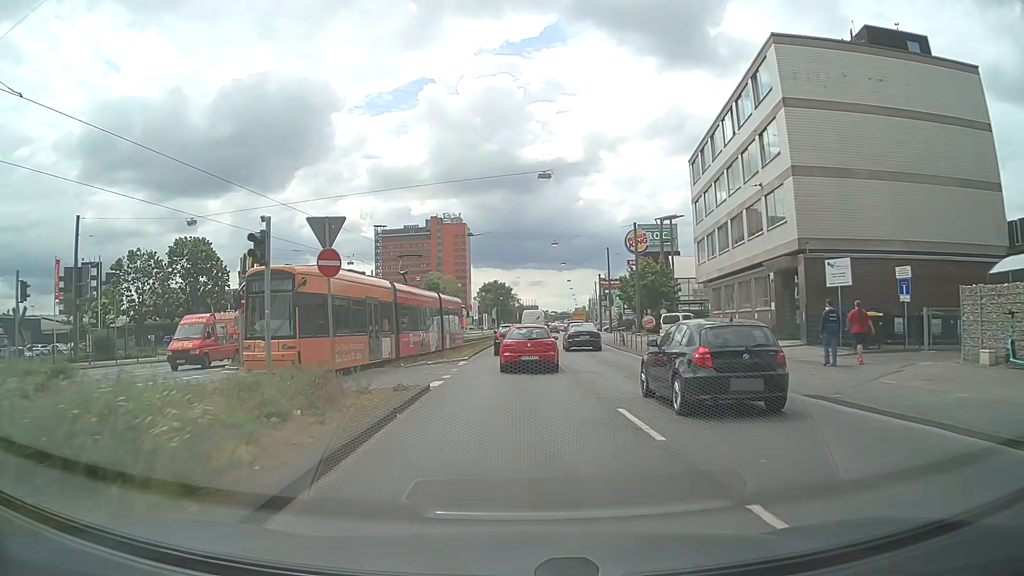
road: primary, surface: asphalt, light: Day
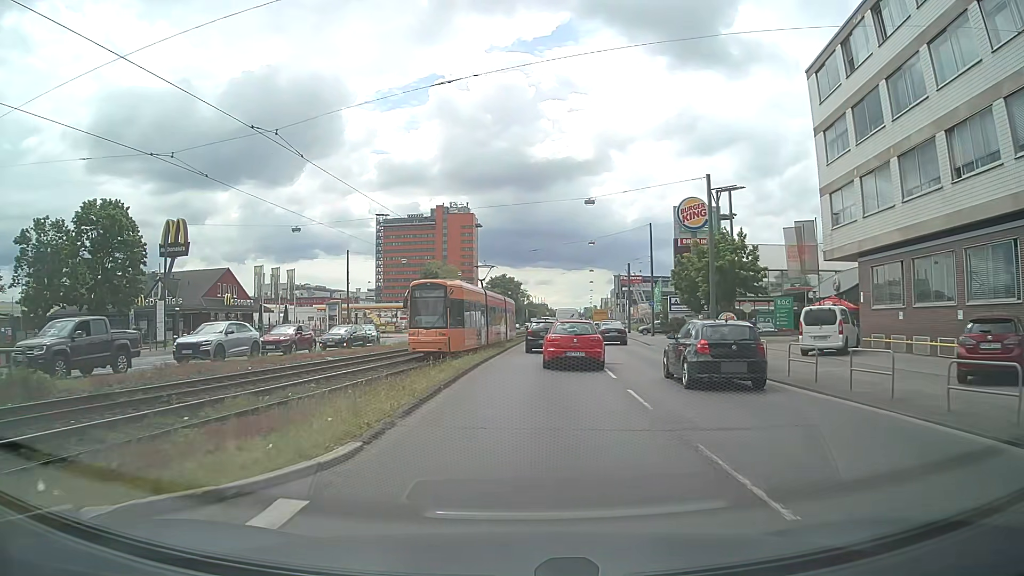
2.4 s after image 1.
(-0.4, +21.3) m; -1°
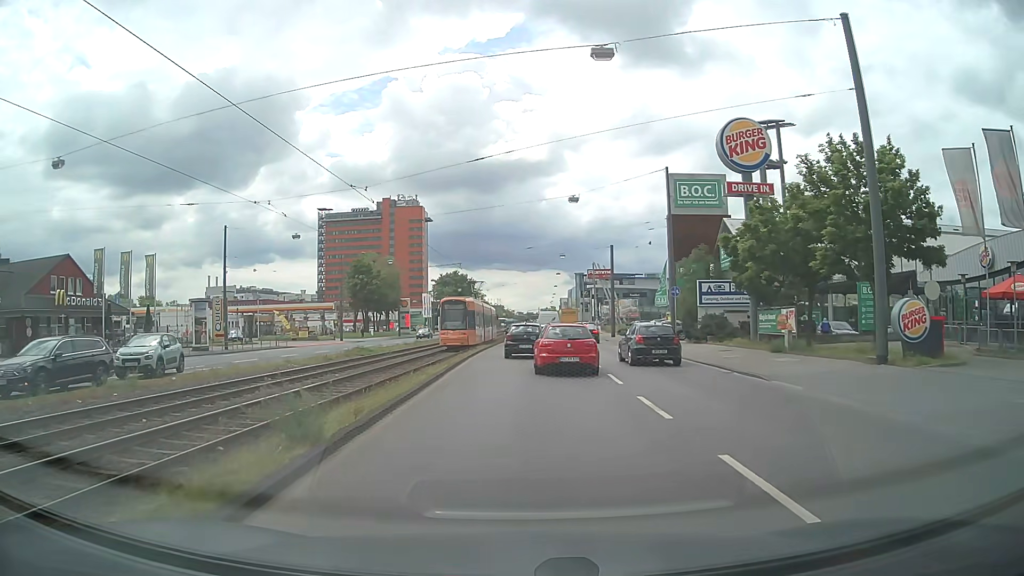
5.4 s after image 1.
(+0.9, +24.9) m; +4°
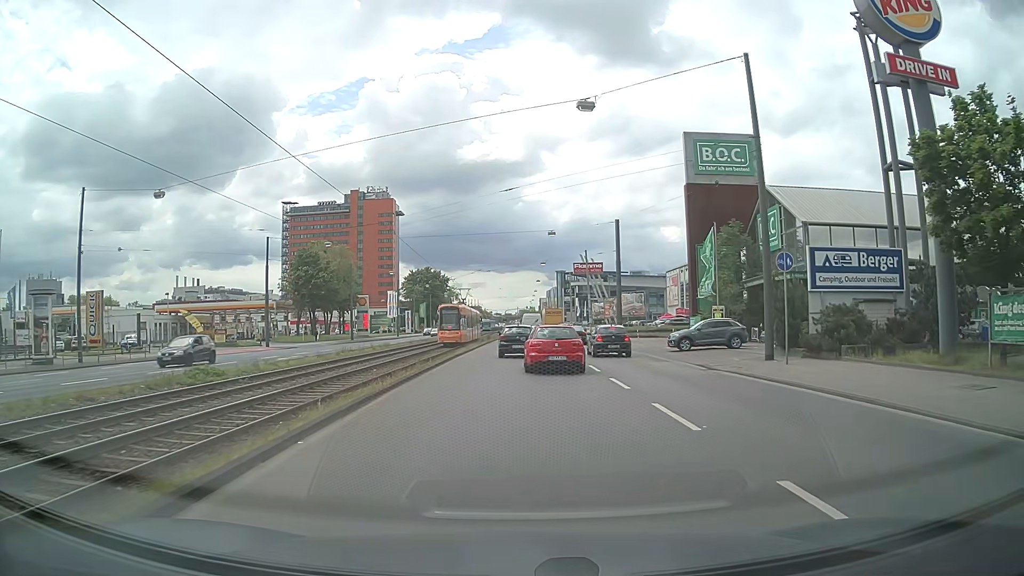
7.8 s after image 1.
(+0.2, +19.4) m; +2°
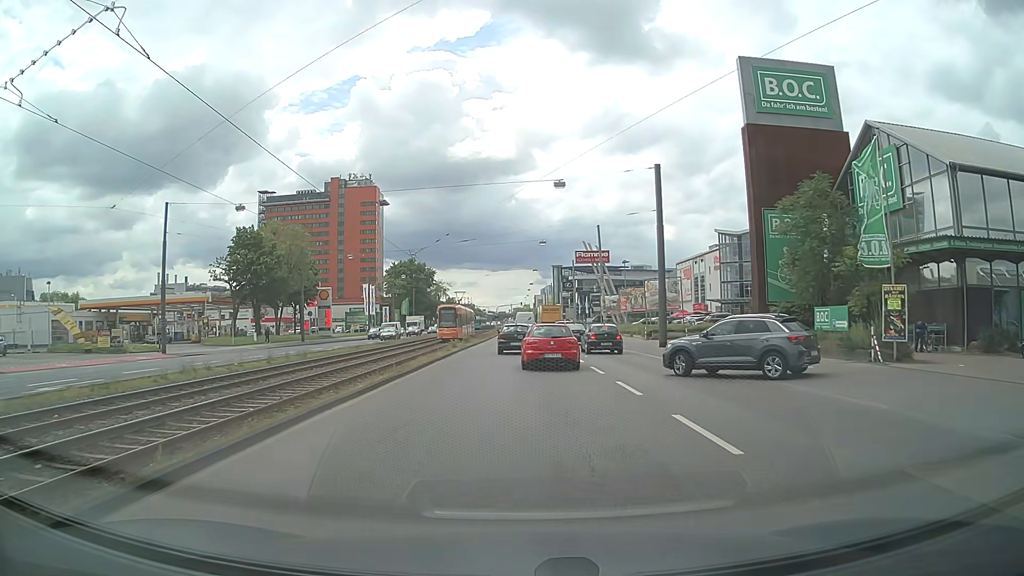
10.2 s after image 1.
(+0.1, +19.8) m; +1°
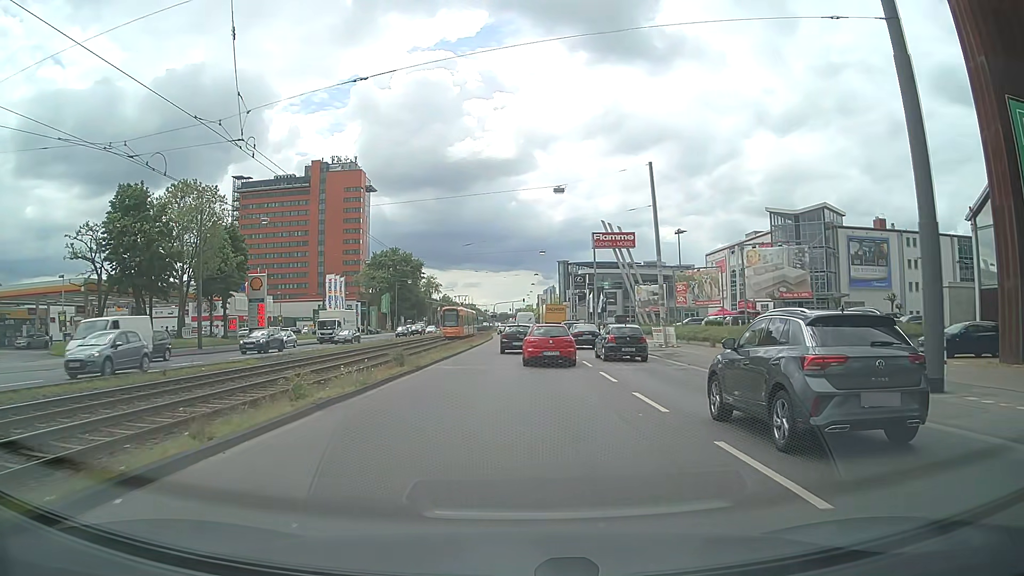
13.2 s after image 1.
(-0.1, +26.4) m; -1°
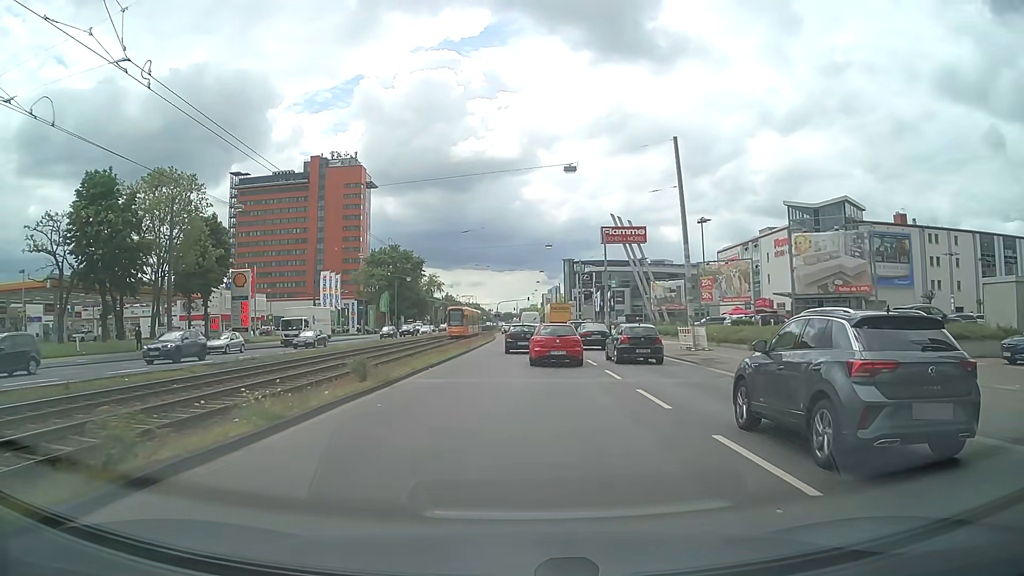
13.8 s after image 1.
(0.0, +5.6) m; 0°
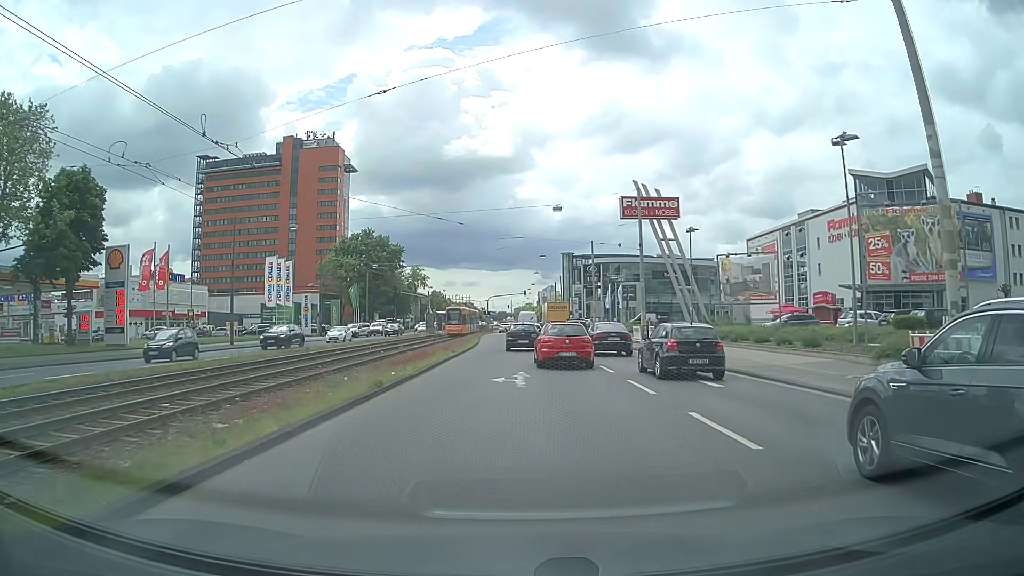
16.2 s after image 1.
(0.0, +21.9) m; +1°
(0, +10) (0, +20) (0, +30) (0, +40) (+1, +50) (+1, +60) (+1, +70) (+1, +80) (+1, +90) (+1, +100) m
